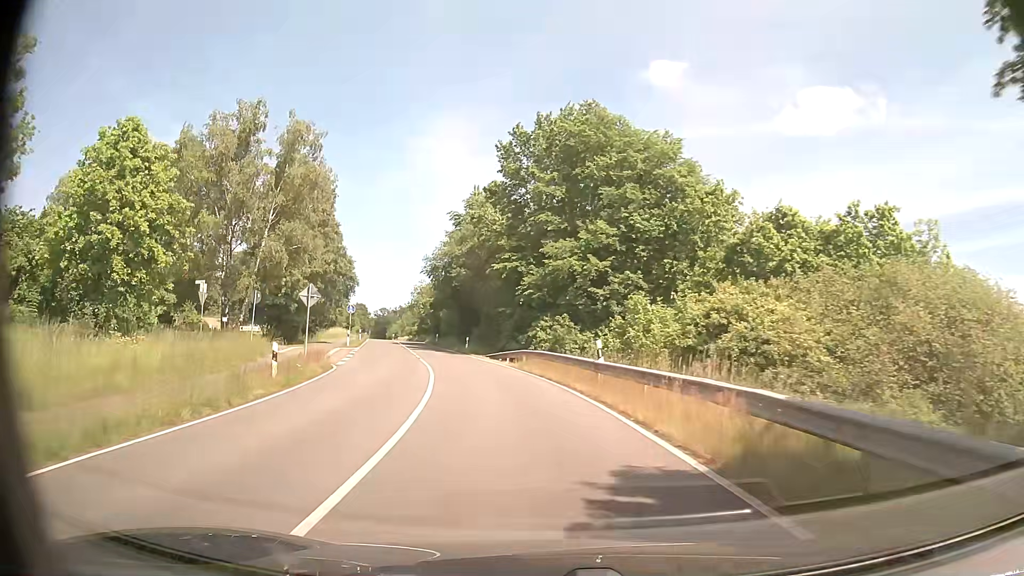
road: tertiary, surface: asphalt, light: Day
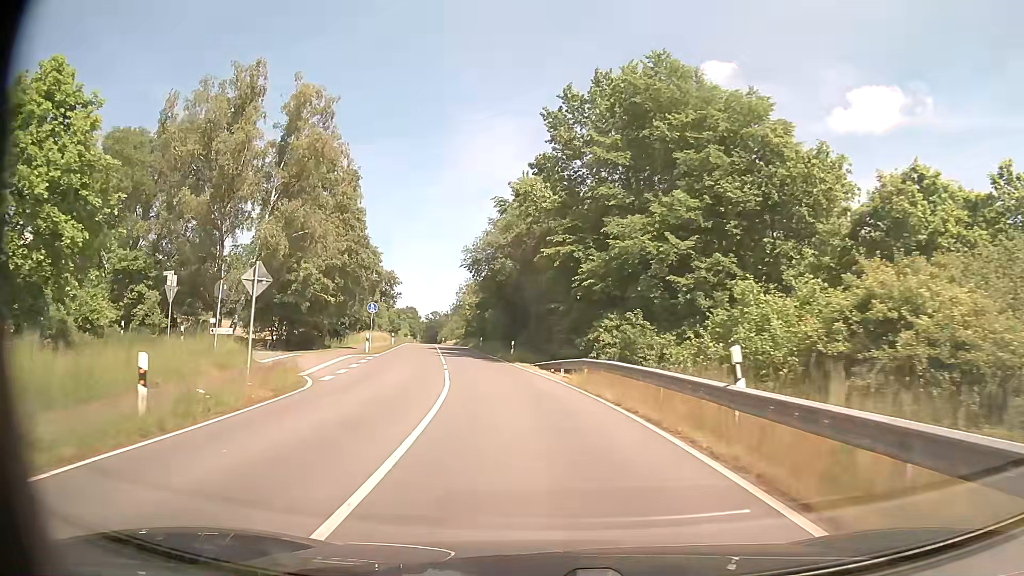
(-0.4, +8.2) m; -5°
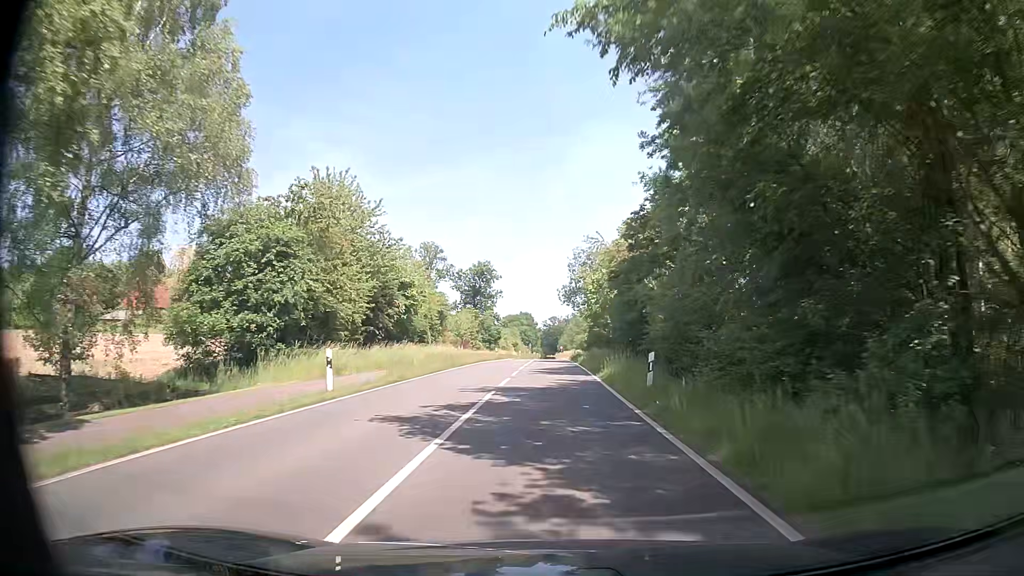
(-5.1, +42.0) m; -11°
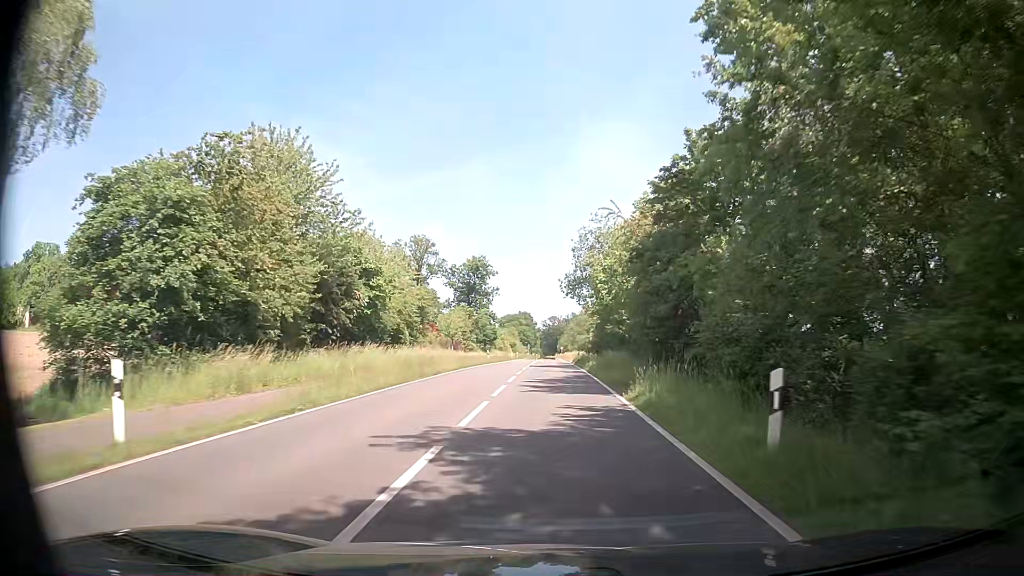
(-0.1, +8.7) m; 0°
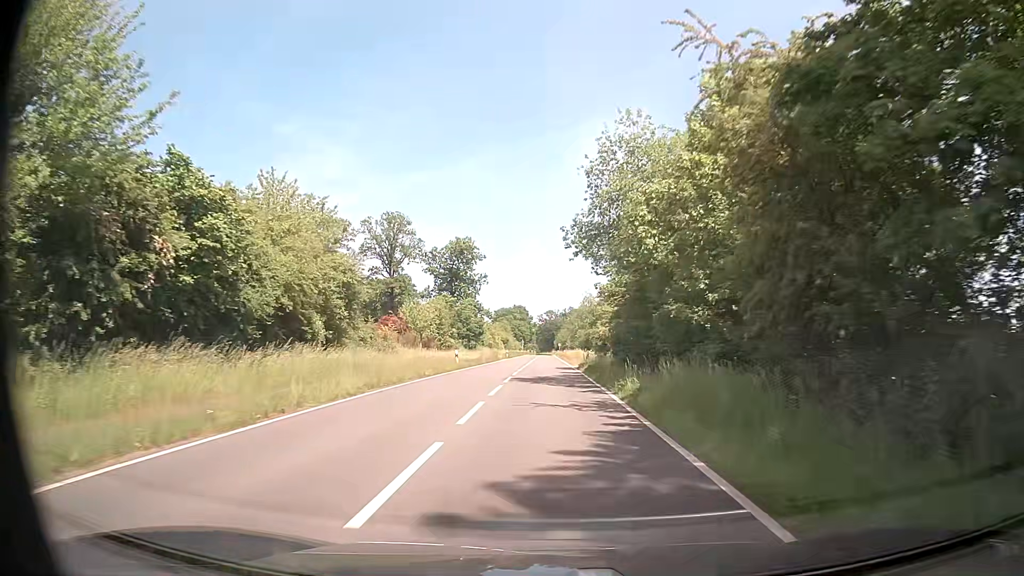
(+0.2, +17.7) m; +1°
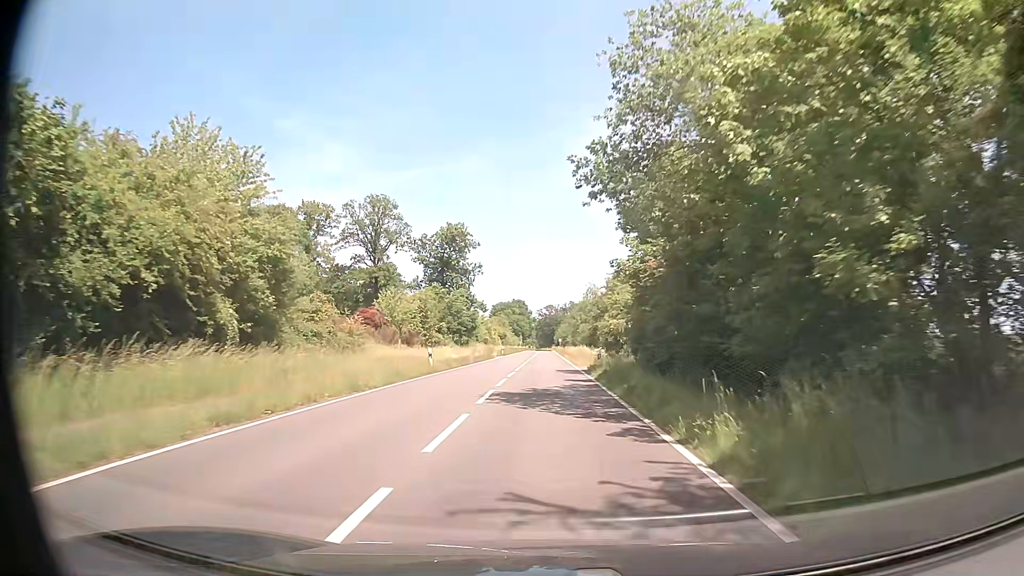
(0.0, +8.9) m; 0°
